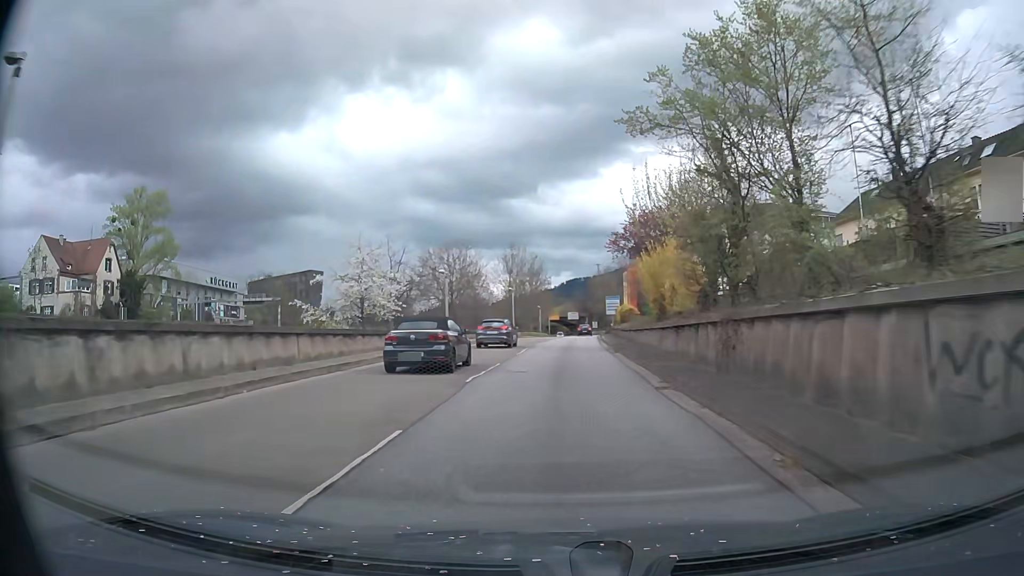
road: trunk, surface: asphalt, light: Day
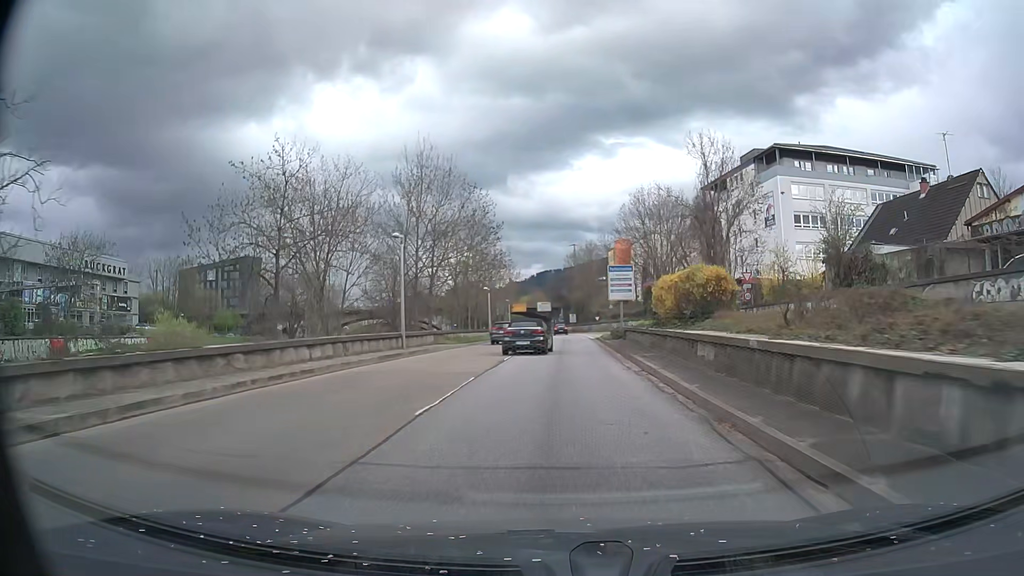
(+1.2, +40.9) m; +3°
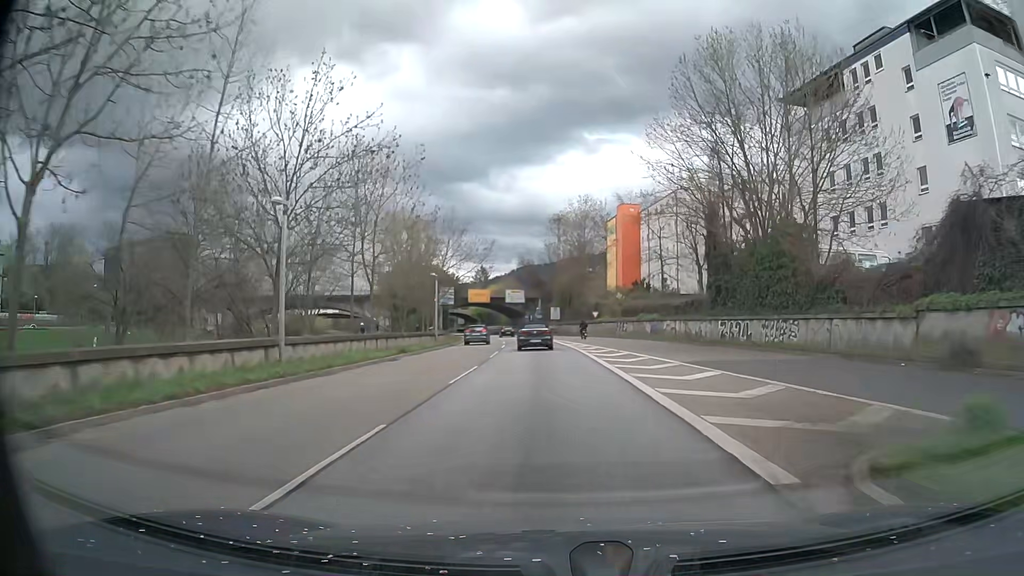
(+0.7, +42.3) m; +2°
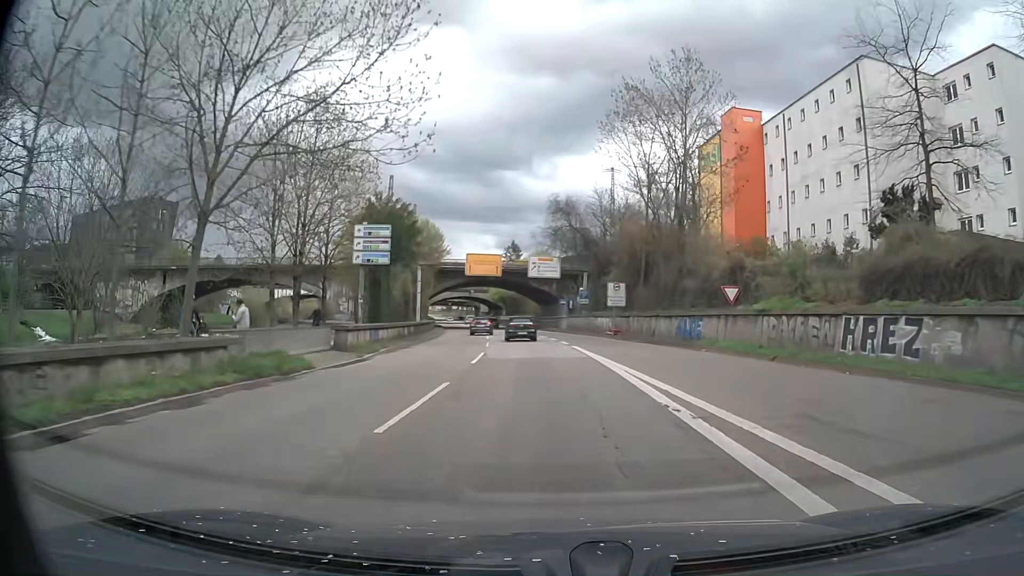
(-1.1, +43.0) m; -4°
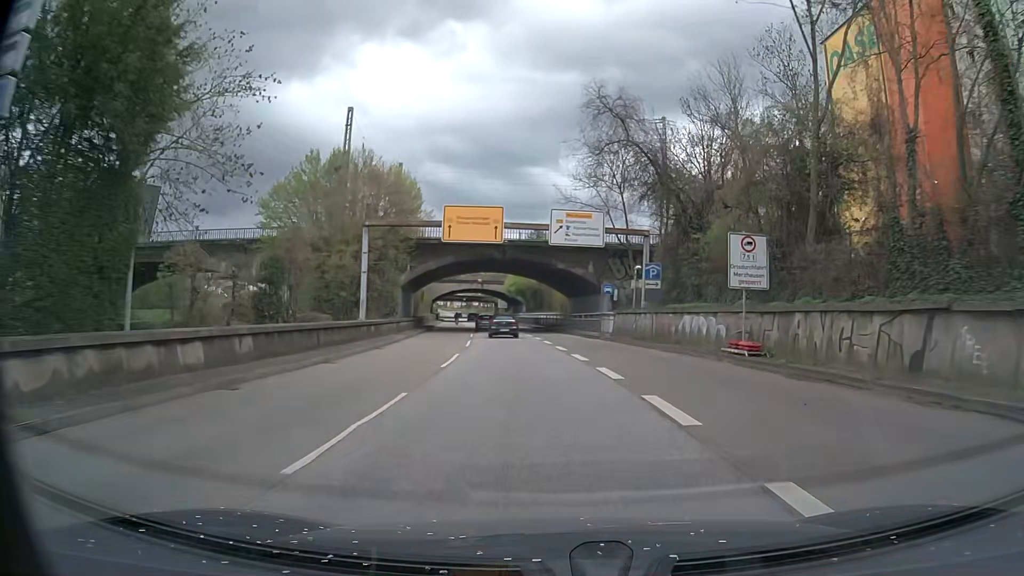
(-0.6, +26.3) m; -2°
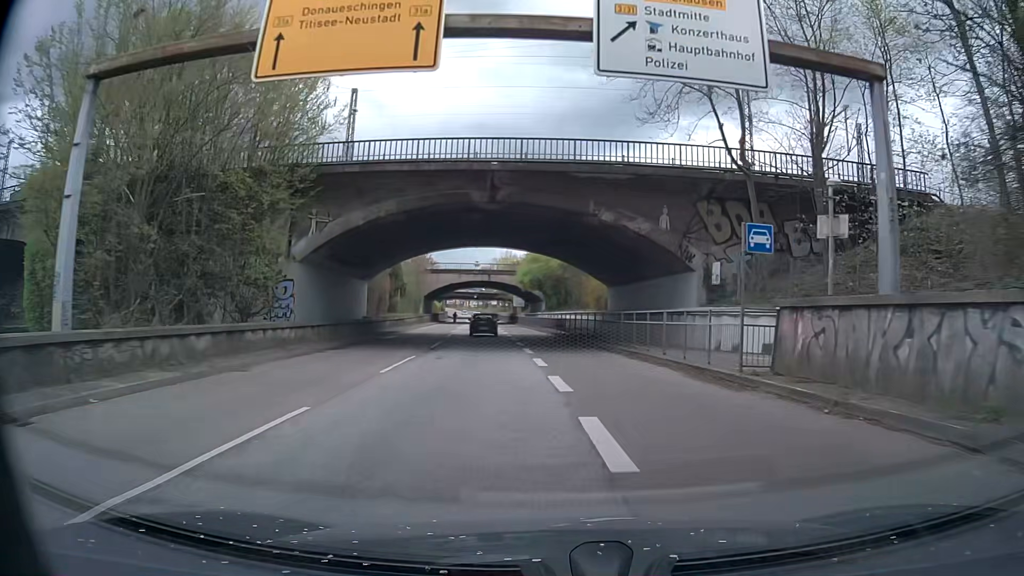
(-0.5, +26.3) m; -3°
